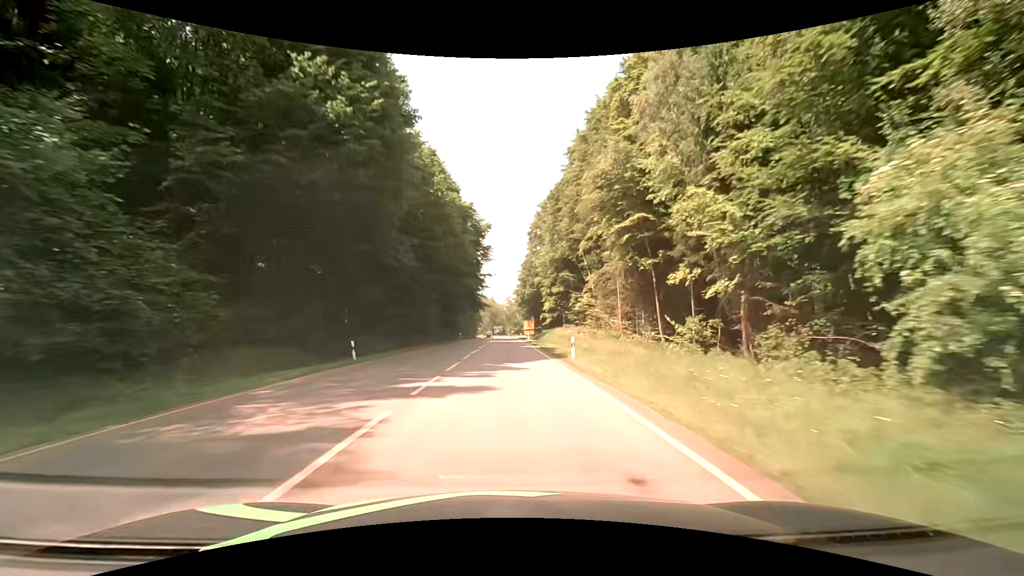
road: secondary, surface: asphalt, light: Day
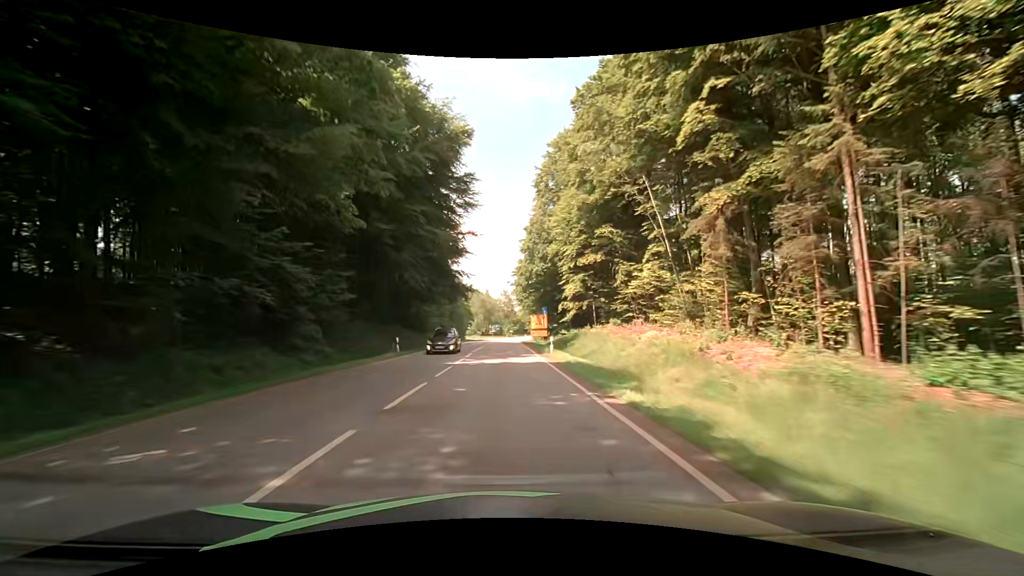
(+0.2, +37.8) m; 0°
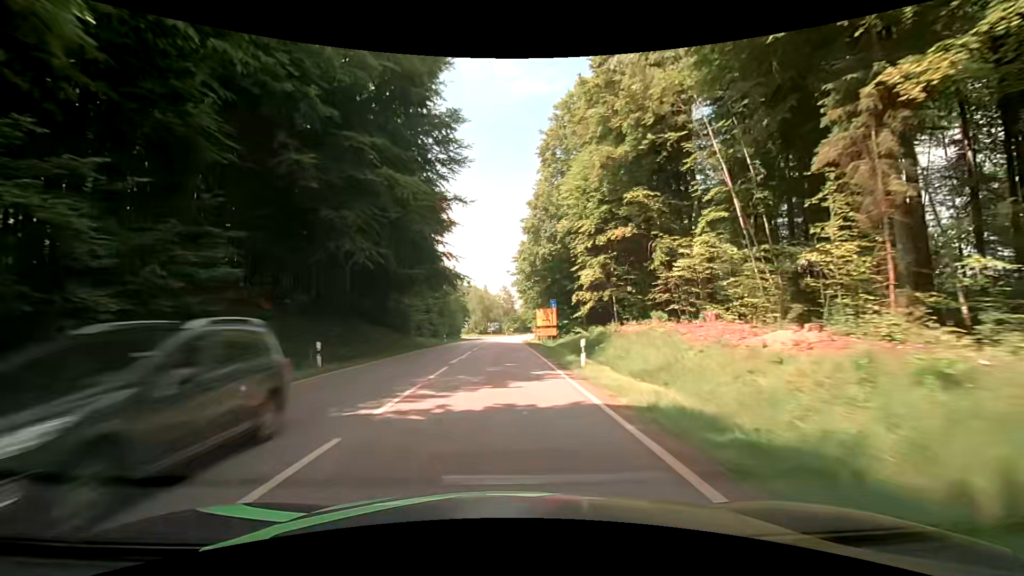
(0.0, +12.5) m; 0°
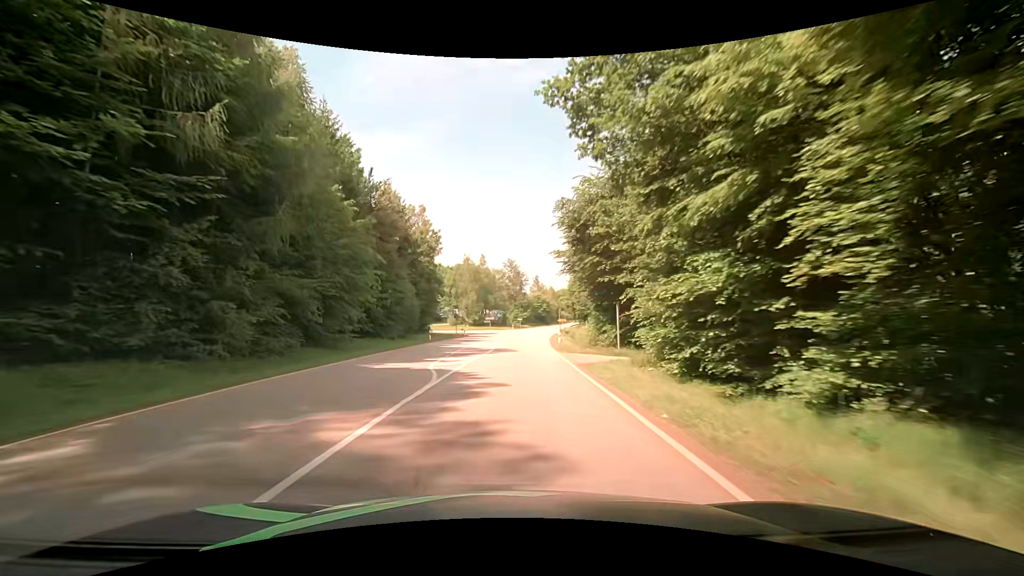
(-0.4, +57.6) m; 0°
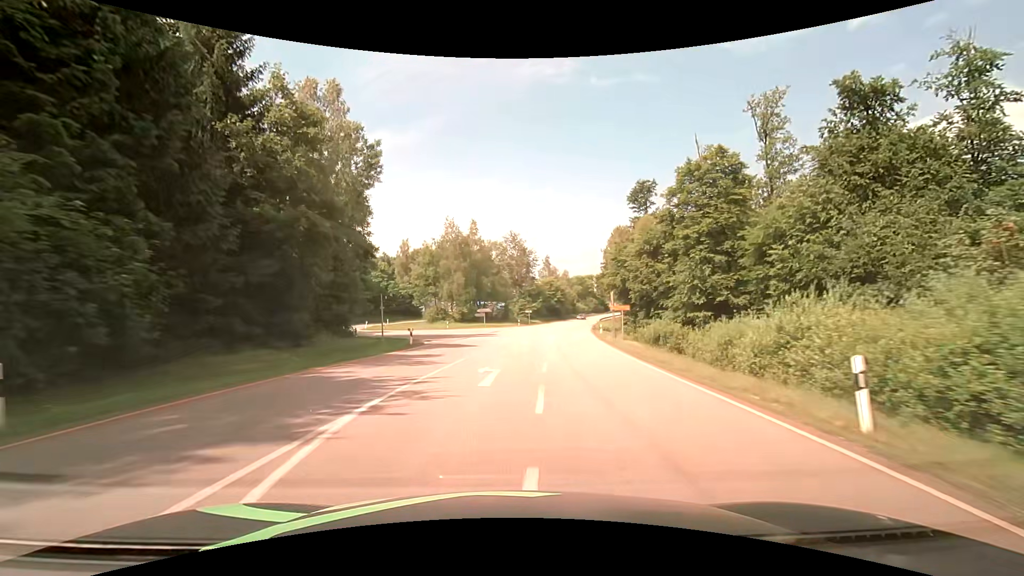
(-0.3, +38.9) m; -1°
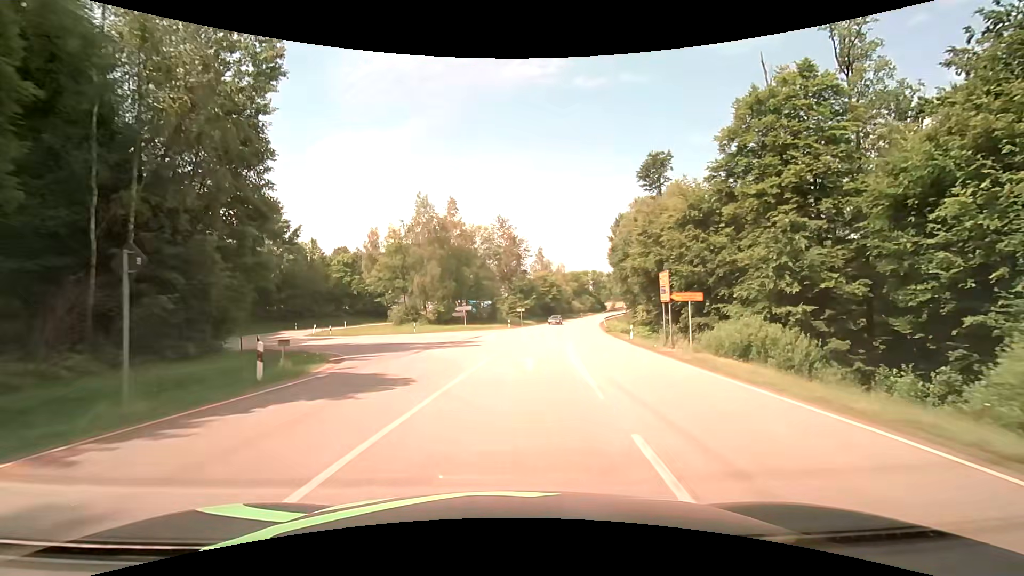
(+0.1, +16.2) m; +1°
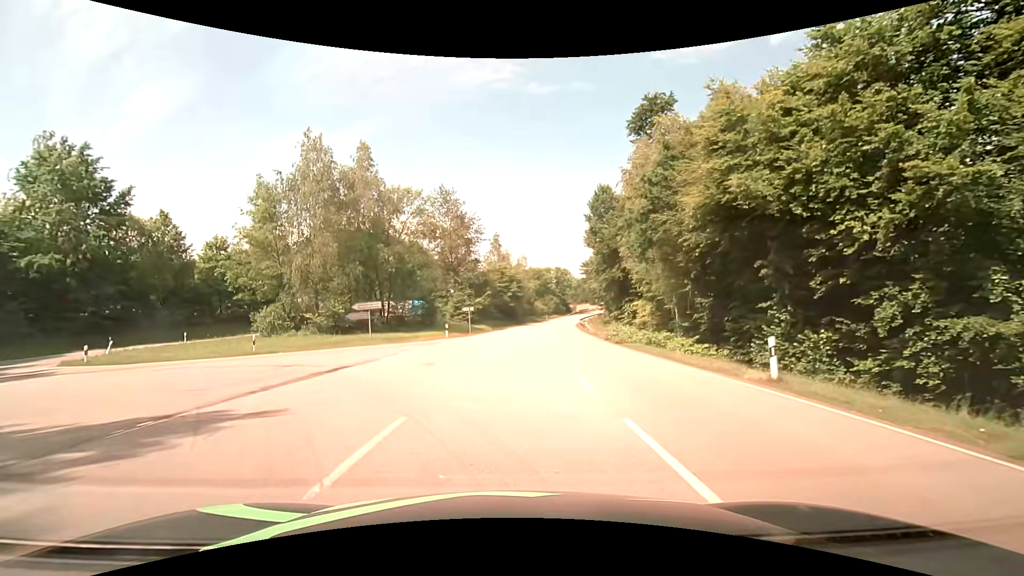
(+1.4, +22.9) m; +6°
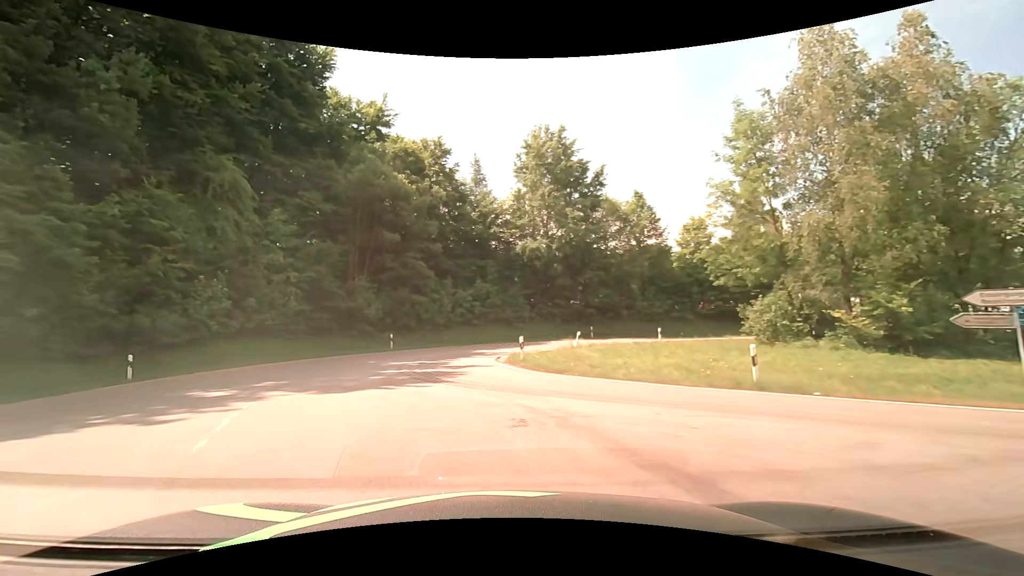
(-6.3, +15.1) m; -53°
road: tertiary
(-1, +10) (-3, +20) (-1, +29) (+6, +37) (+15, +40) (+25, +42) (+35, +43) (+44, +45) (+54, +48) (+63, +52) m
